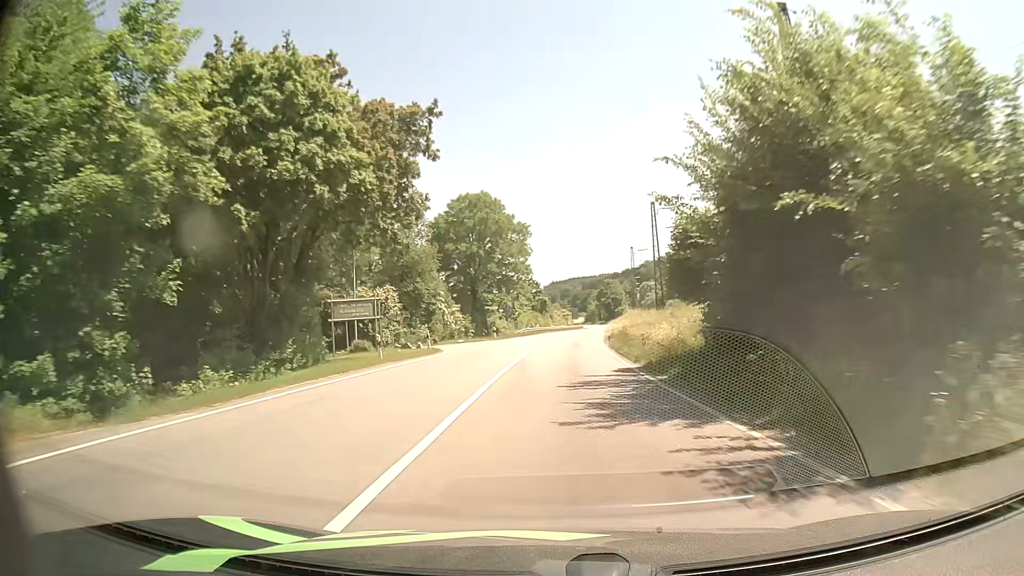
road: primary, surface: asphalt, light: Day
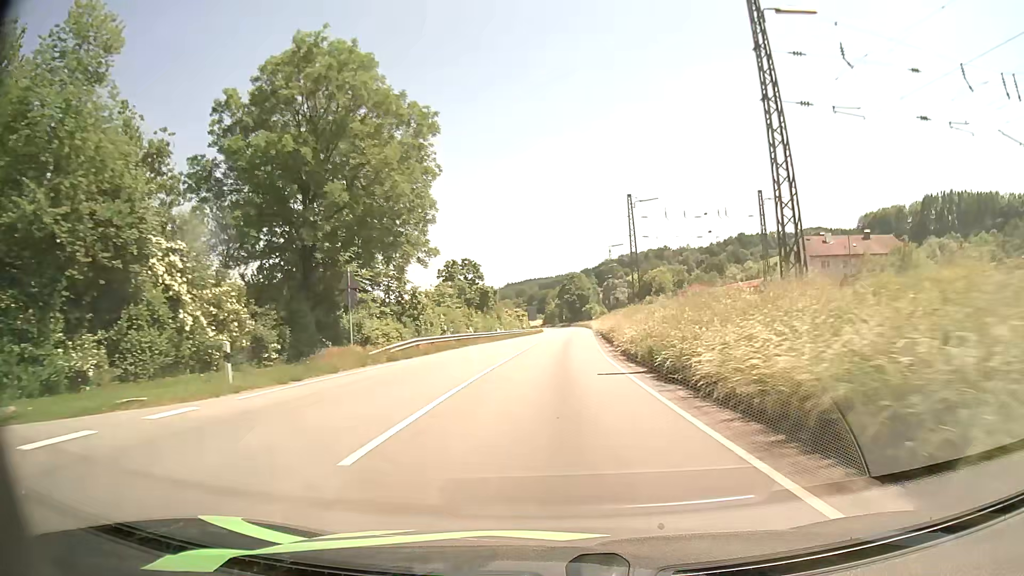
(+1.6, +44.1) m; +4°
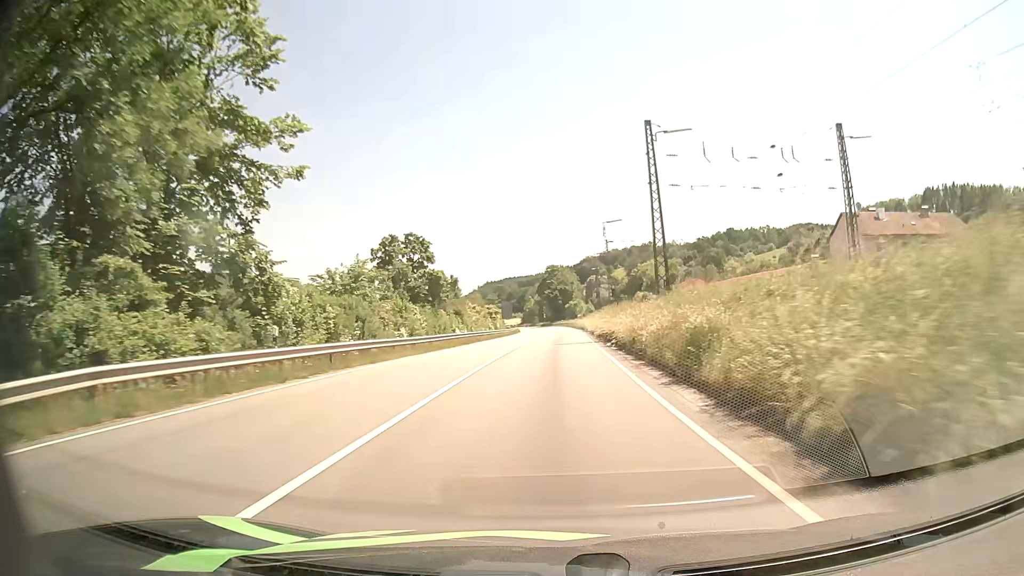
(+0.3, +22.9) m; +2°
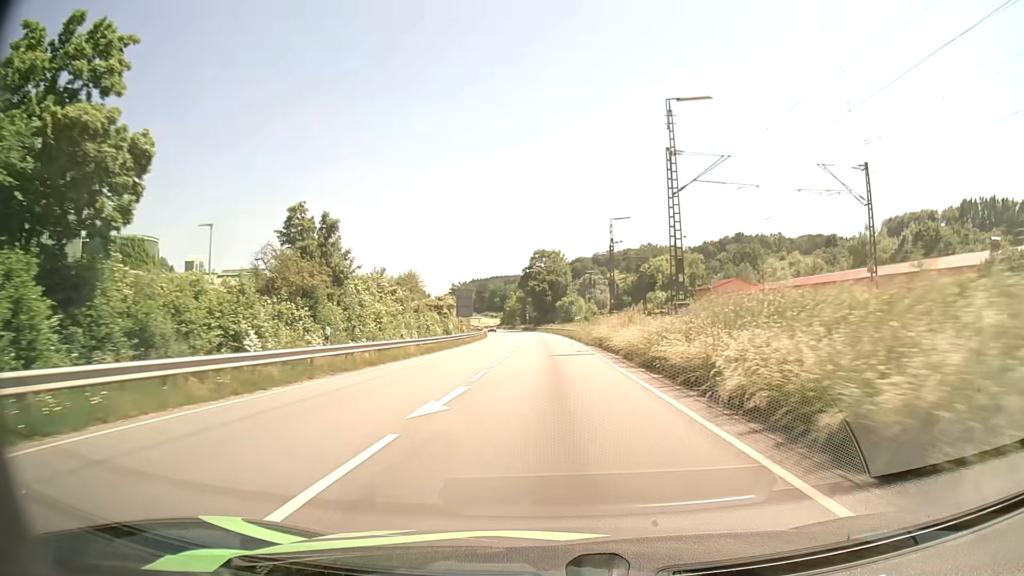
(+0.5, +46.2) m; +1°
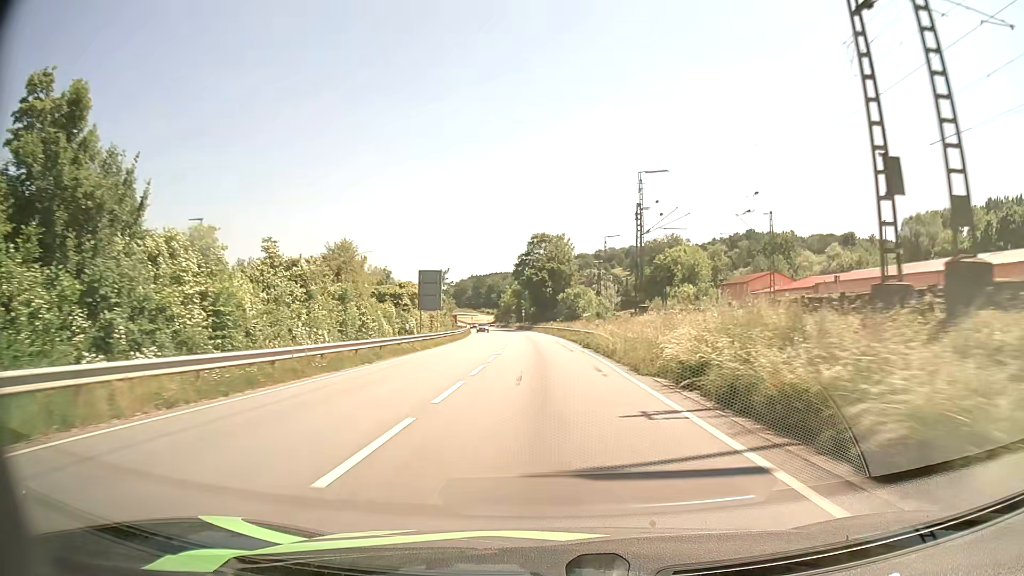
(+0.1, +22.6) m; 0°
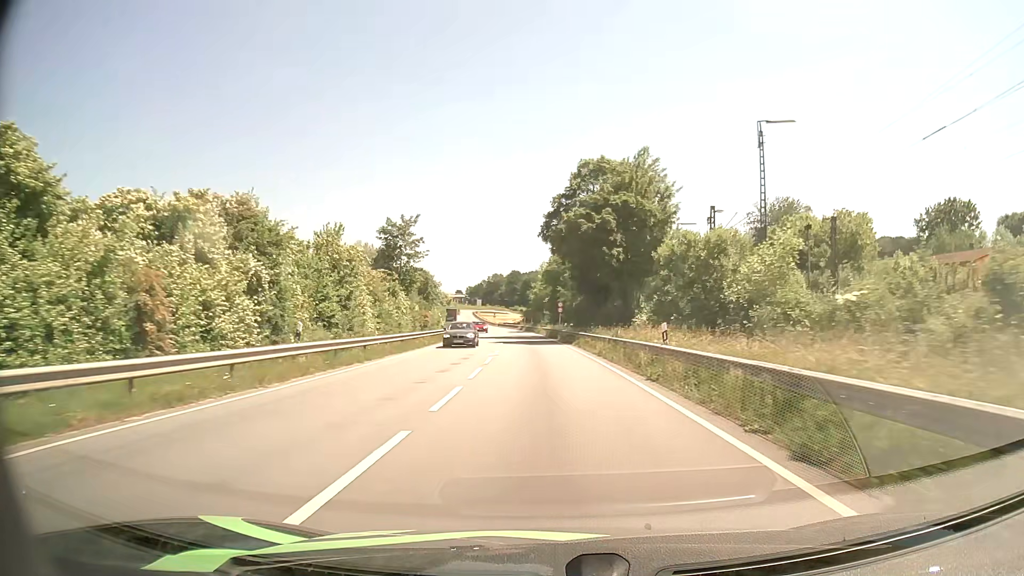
(-1.4, +55.2) m; -3°
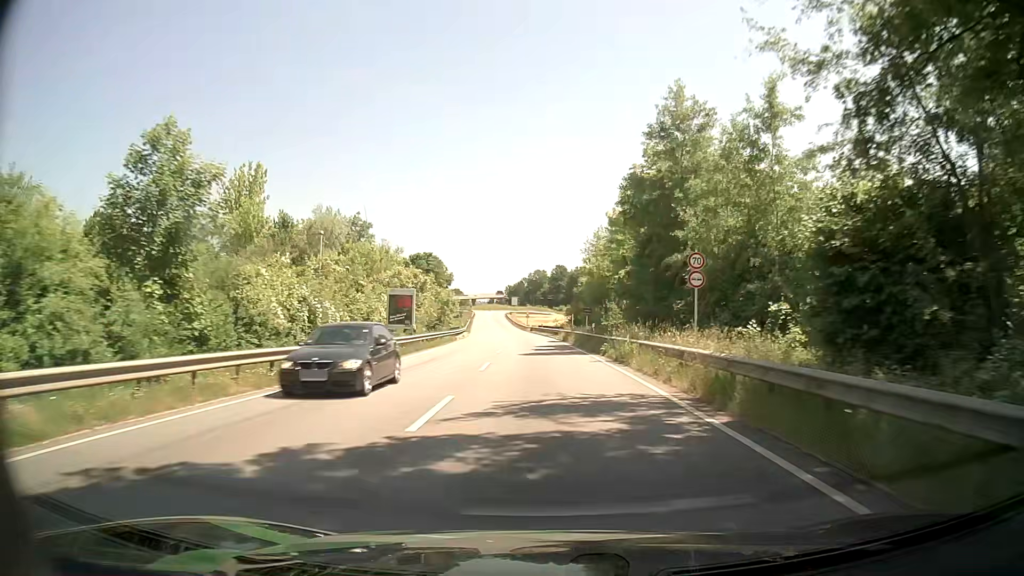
(-1.8, +56.6) m; -4°
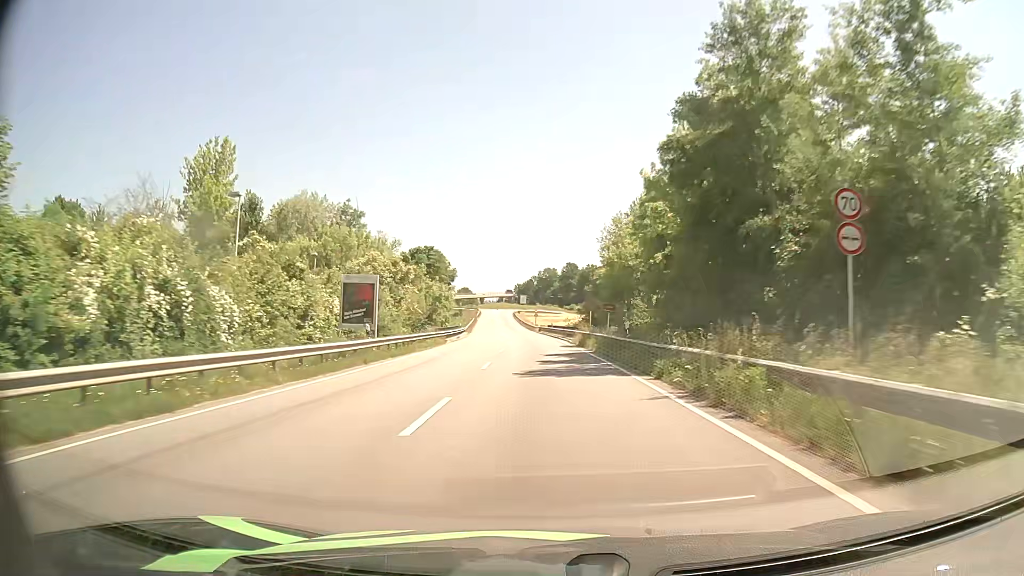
(-0.1, +11.6) m; -1°
(0, +10) (0, +20) (-1, +30) (-1, +40) (-2, +50) (-2, +60) (-3, +70) (-4, +80) (-4, +90) (-5, +100) m
